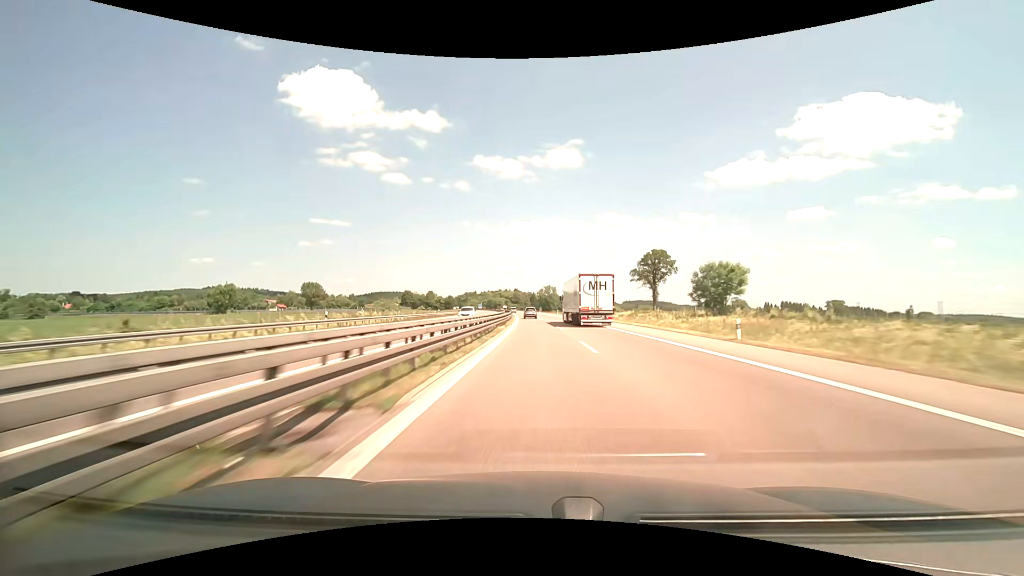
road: motorway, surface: asphalt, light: Day
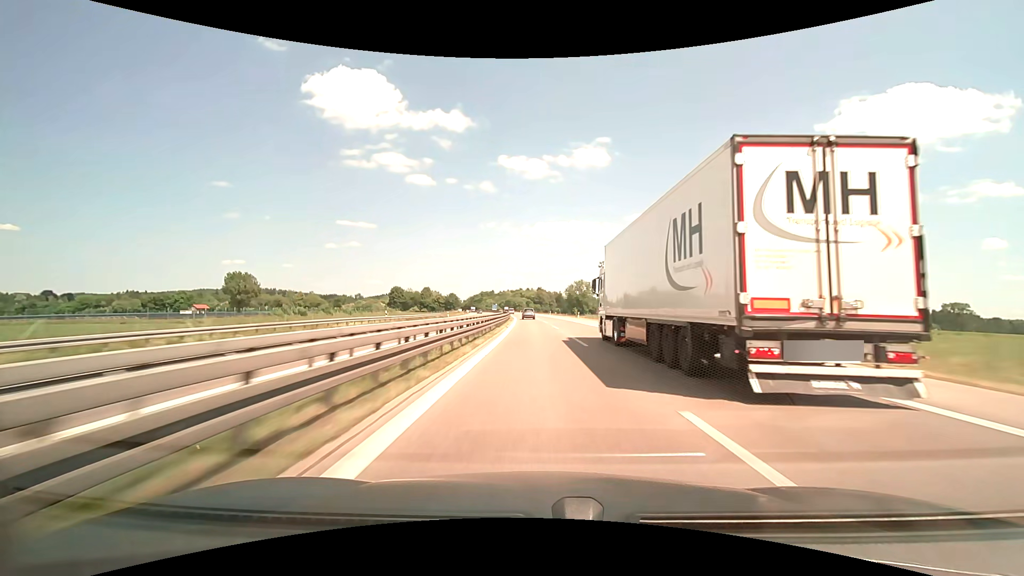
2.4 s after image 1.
(-2.7, +86.6) m; -4°
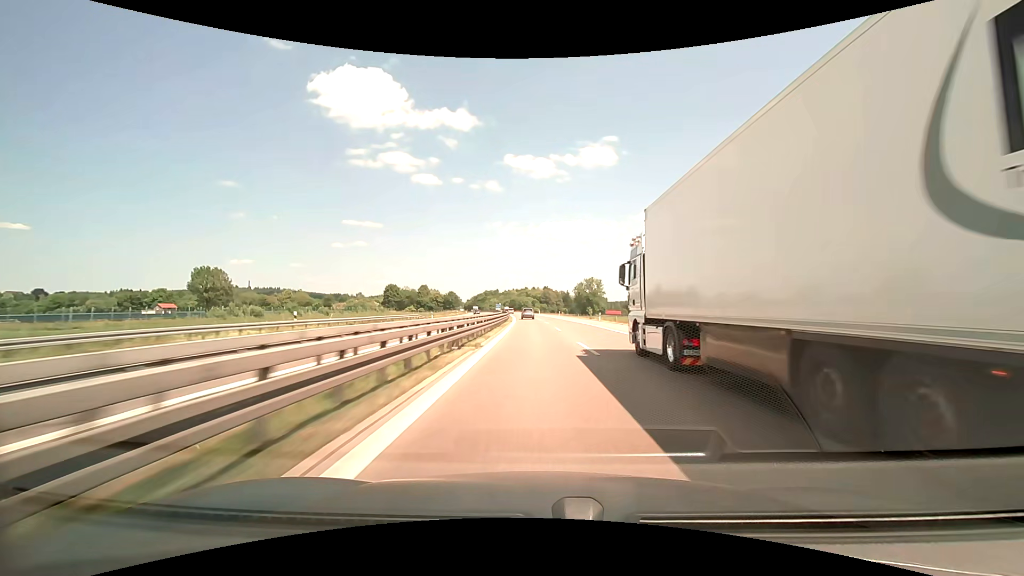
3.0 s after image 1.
(0.0, +21.8) m; 0°
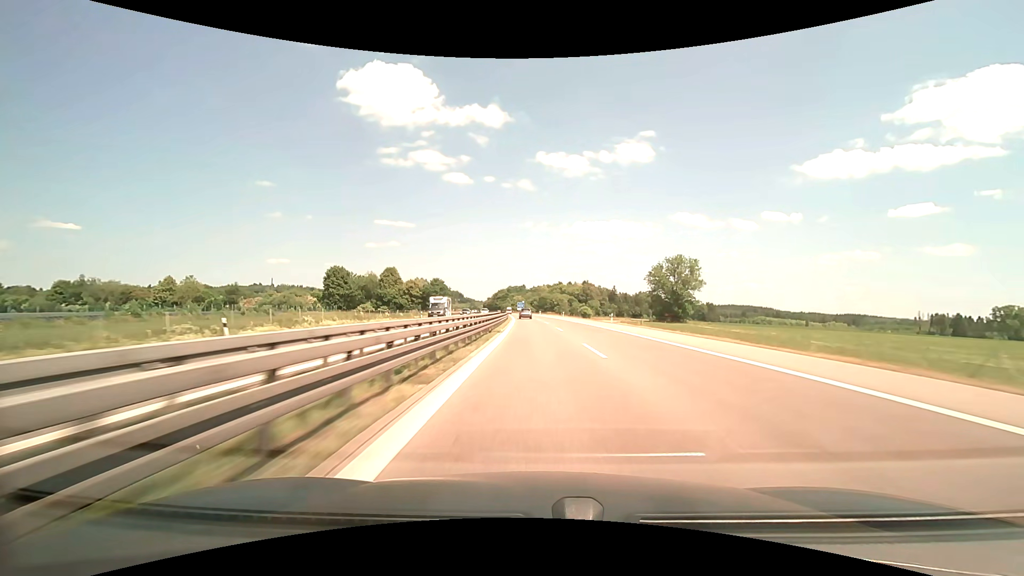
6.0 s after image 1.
(-3.5, +108.3) m; -4°
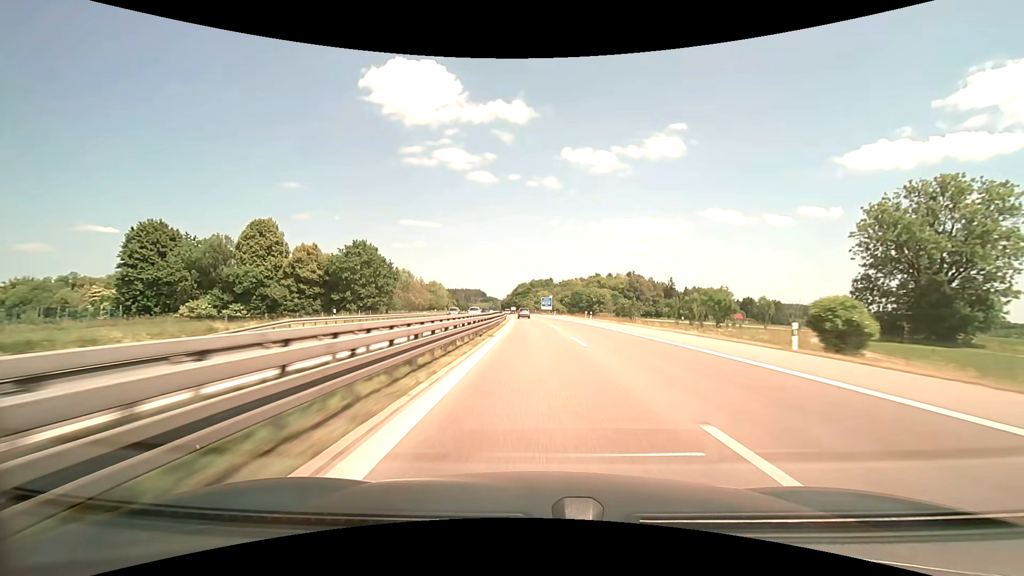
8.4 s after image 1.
(-3.1, +85.6) m; -4°
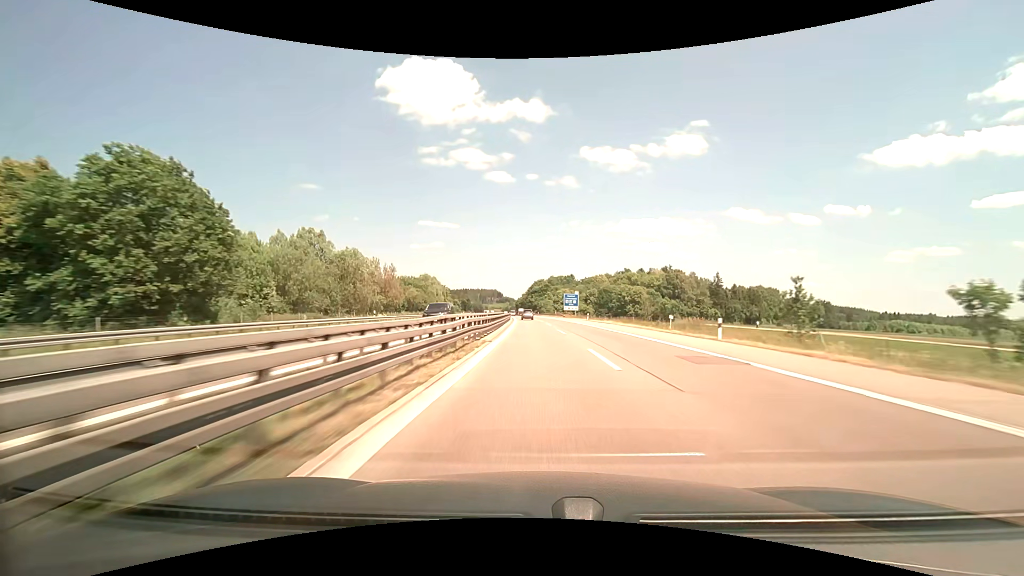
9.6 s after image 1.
(-0.6, +42.4) m; -2°
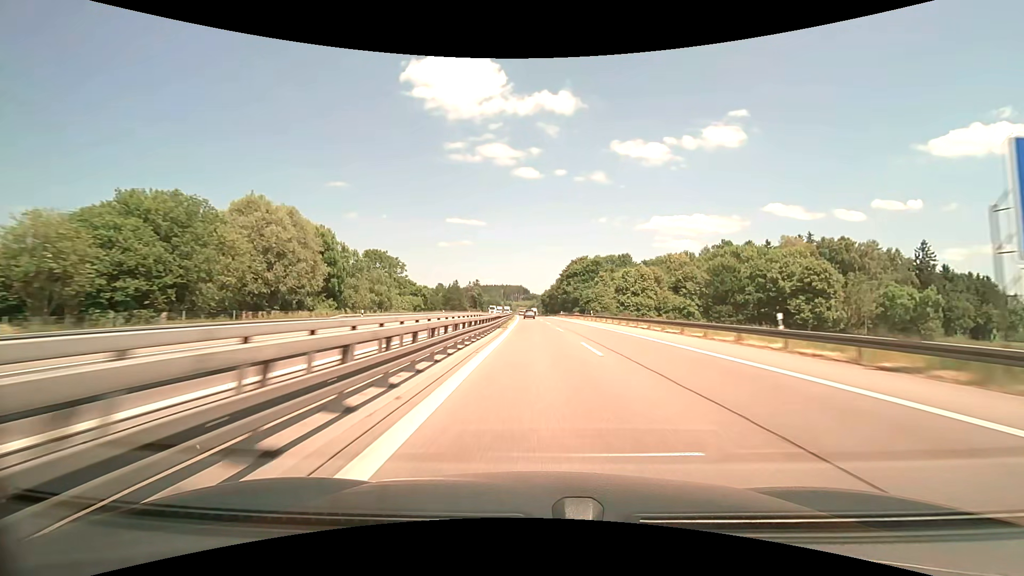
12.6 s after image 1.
(-3.4, +104.1) m; -3°
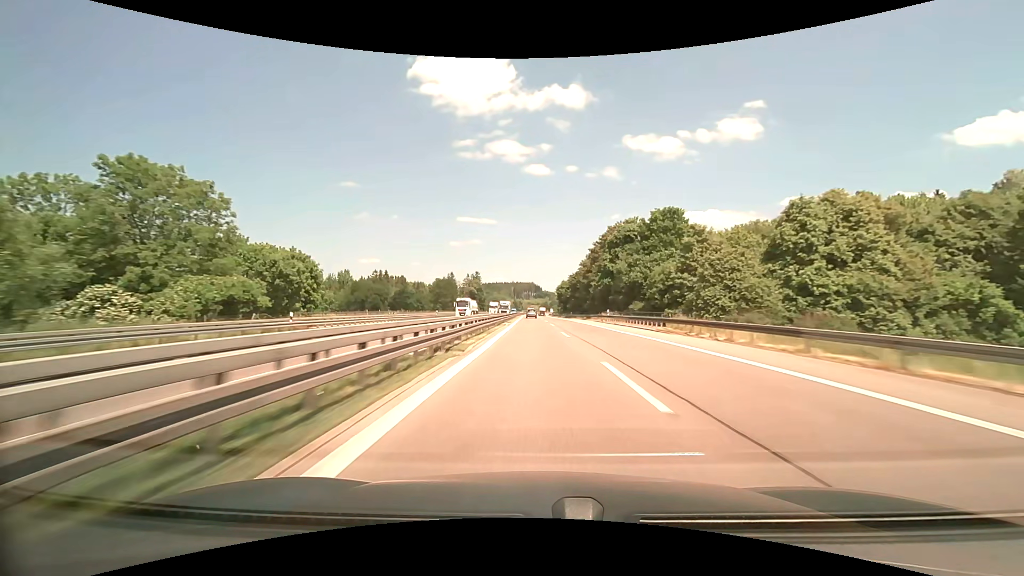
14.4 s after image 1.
(-1.1, +62.1) m; -2°
(0, +10) (0, +20) (0, +30) (0, +40) (0, +50) (0, +60) (0, +70) (0, +80) (-1, +90) (-1, +100) m
